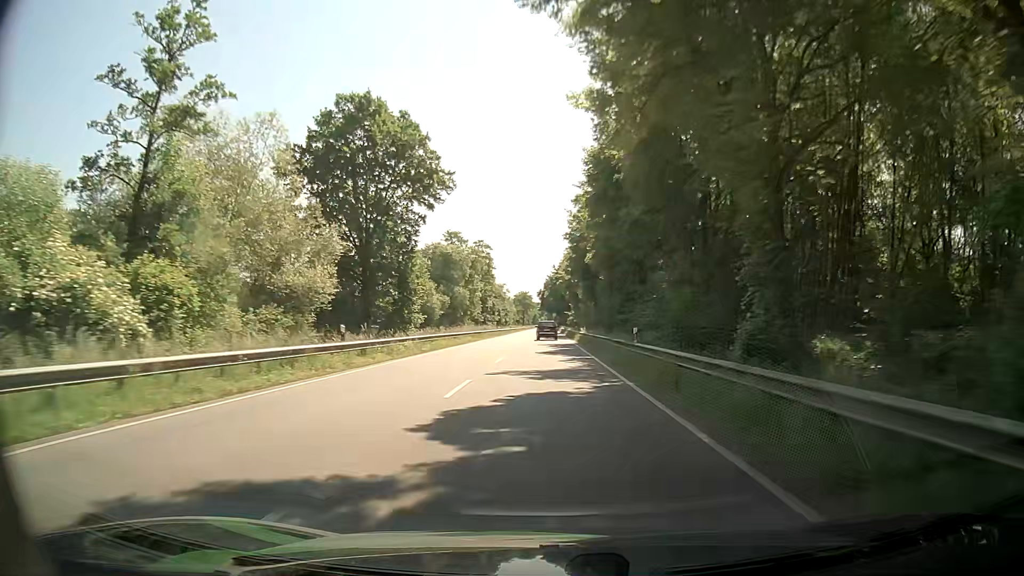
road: primary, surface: asphalt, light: Day
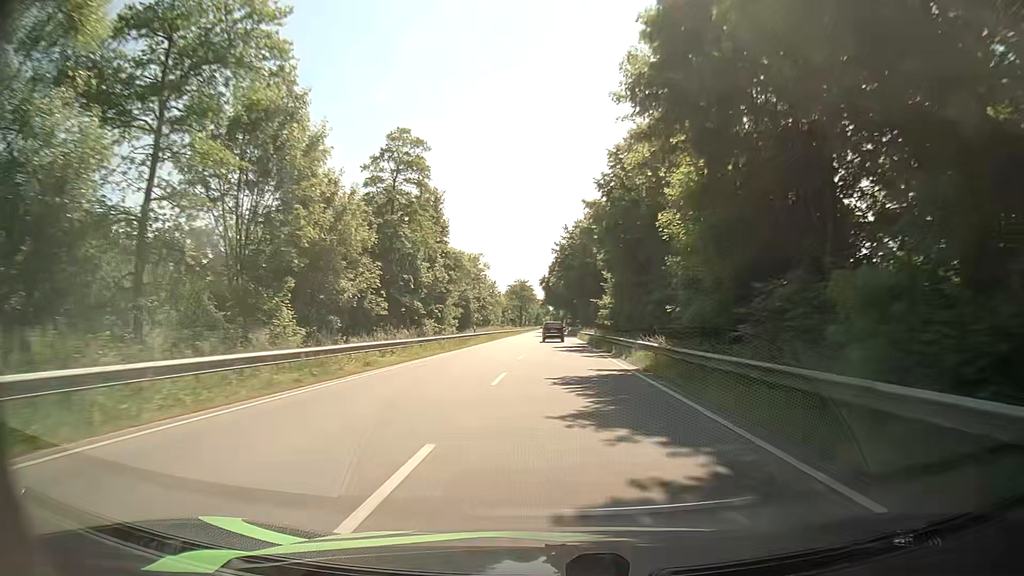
(-0.5, +68.6) m; 0°
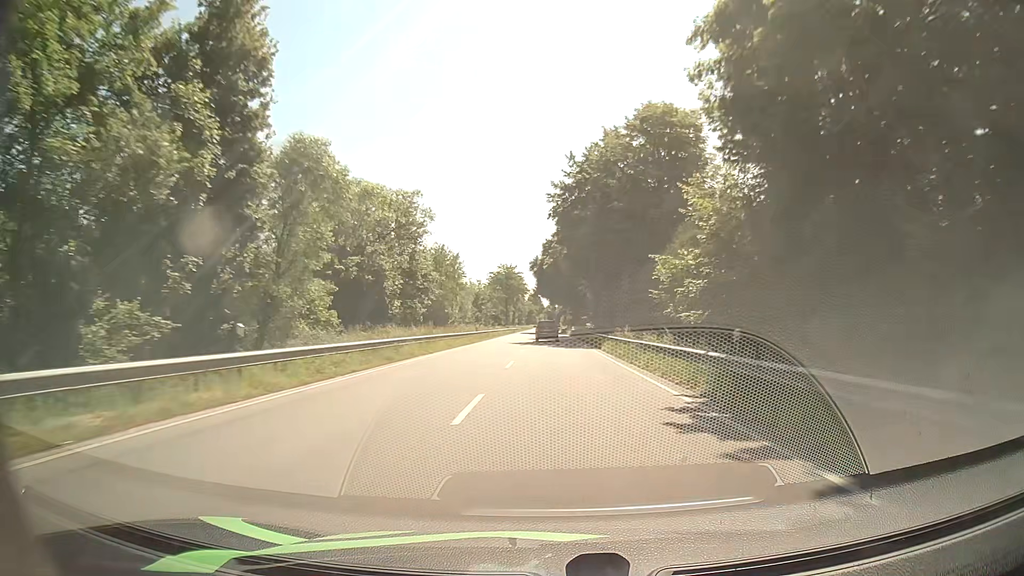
(+0.1, +42.2) m; +1°
(0, +10) (0, +20) (0, +30) (0, +40) (0, +50) (0, +60) (0, +70) (0, +80) (0, +90) (0, +100) m
